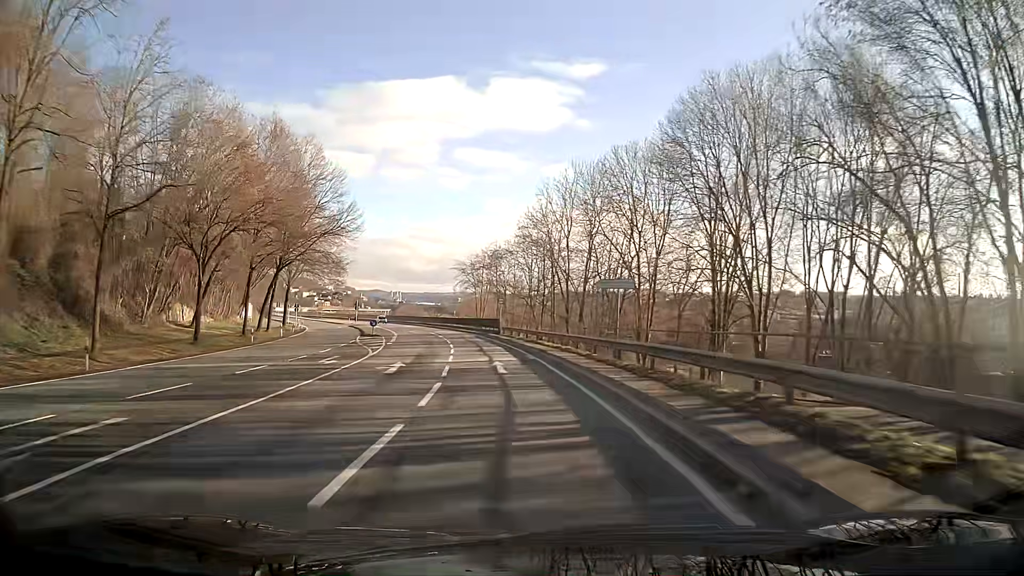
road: primary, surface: asphalt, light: Day
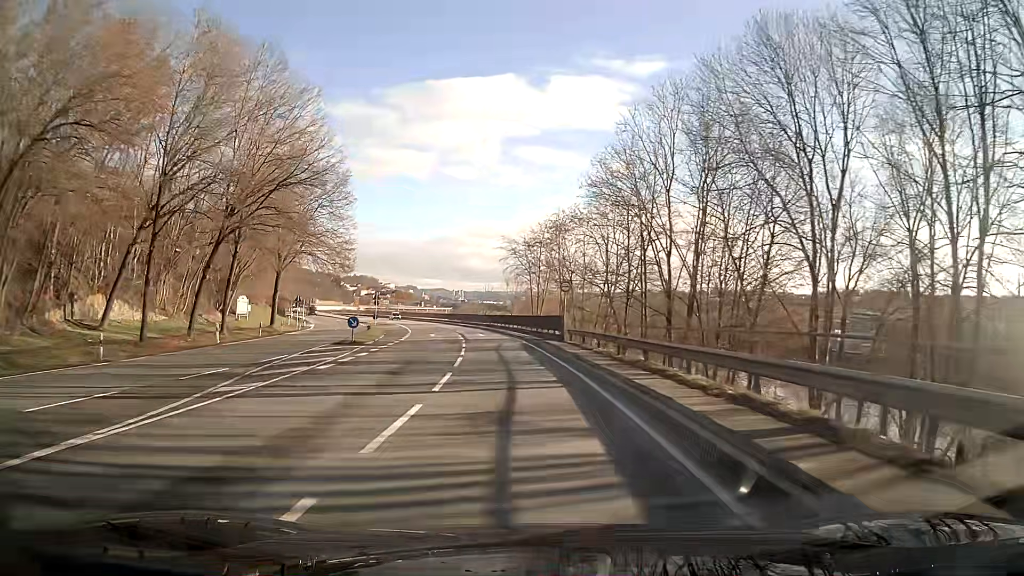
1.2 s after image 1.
(-1.1, +22.1) m; -6°
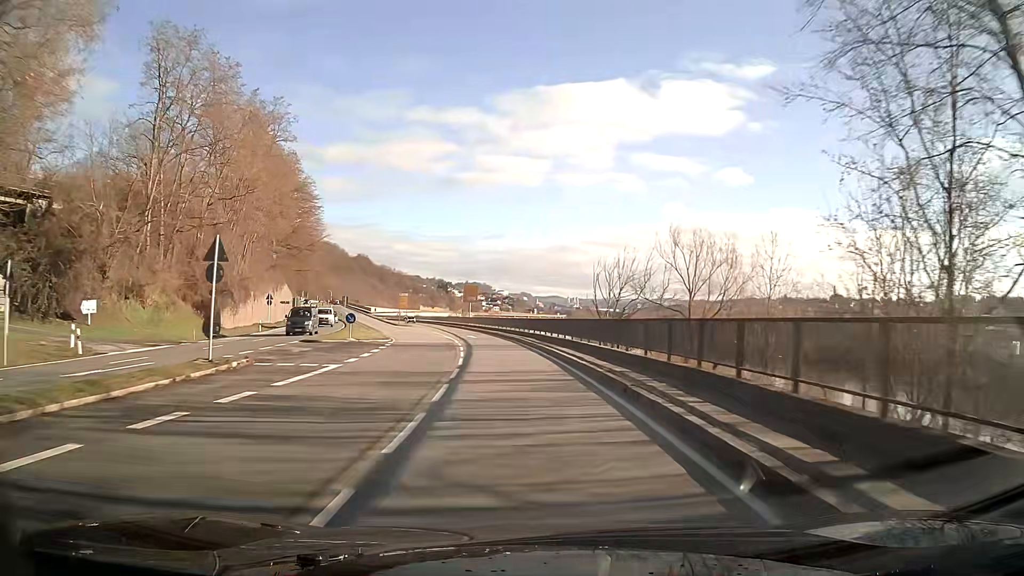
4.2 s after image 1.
(-4.6, +55.0) m; -10°
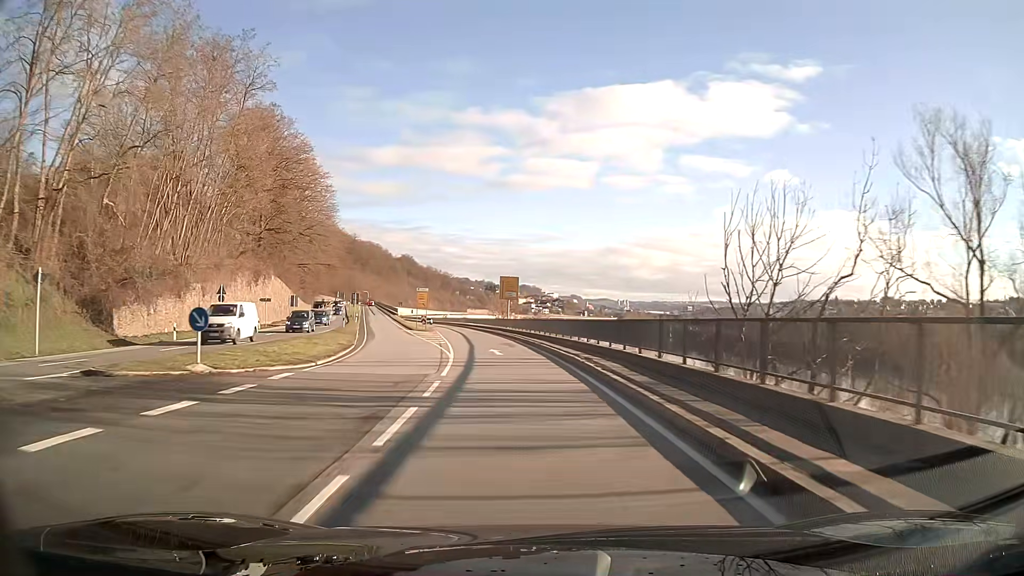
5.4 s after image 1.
(-0.8, +22.1) m; -4°
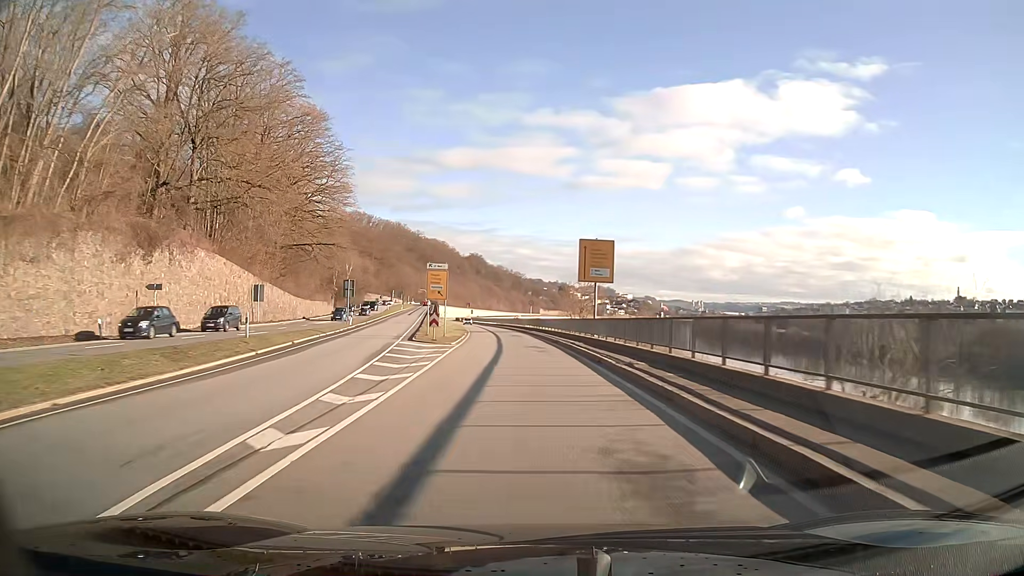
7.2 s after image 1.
(-1.8, +33.2) m; -6°
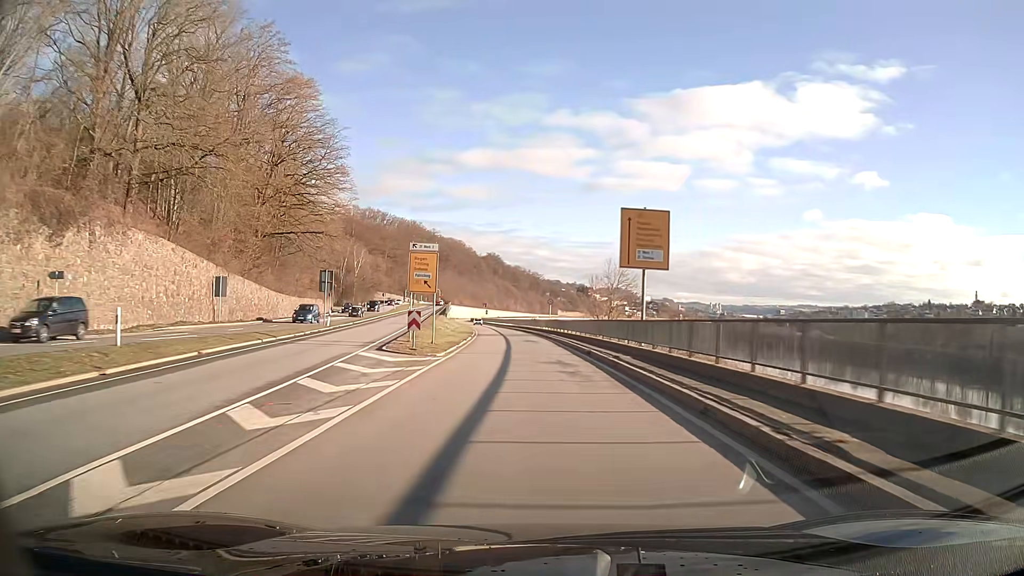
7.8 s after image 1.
(-0.1, +11.1) m; -1°
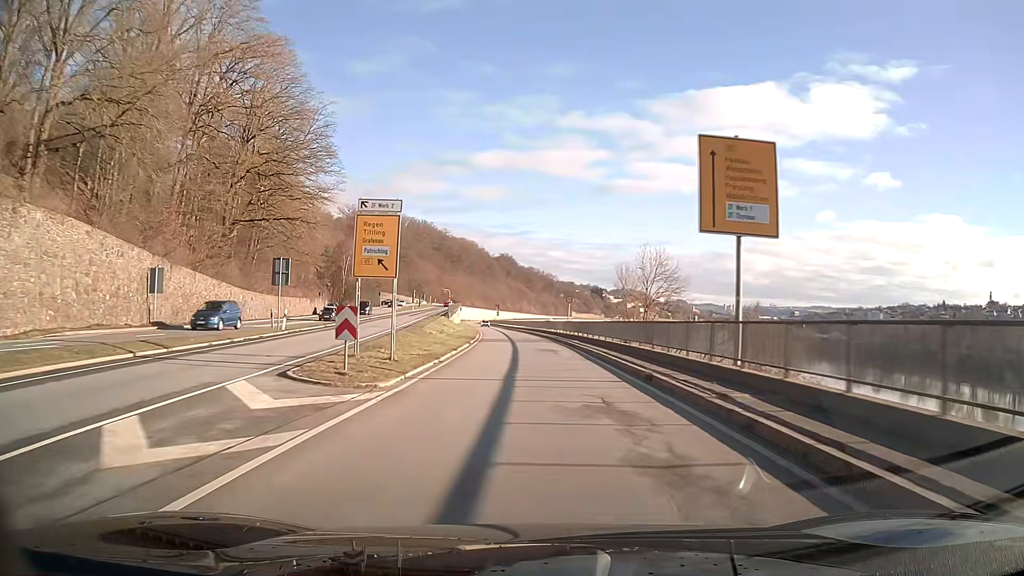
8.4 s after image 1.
(-0.1, +11.2) m; -1°
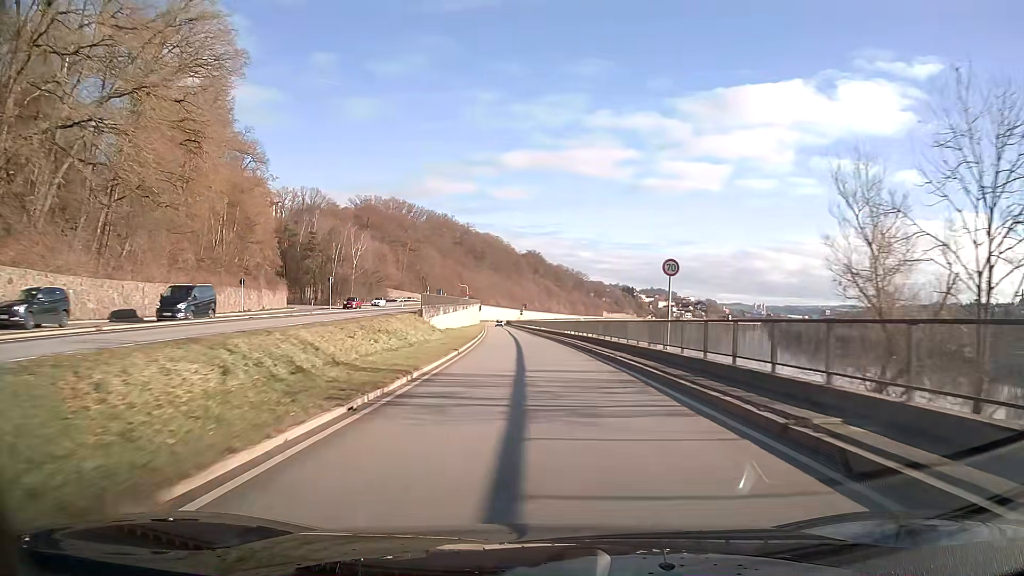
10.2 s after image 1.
(-0.7, +33.6) m; -2°
